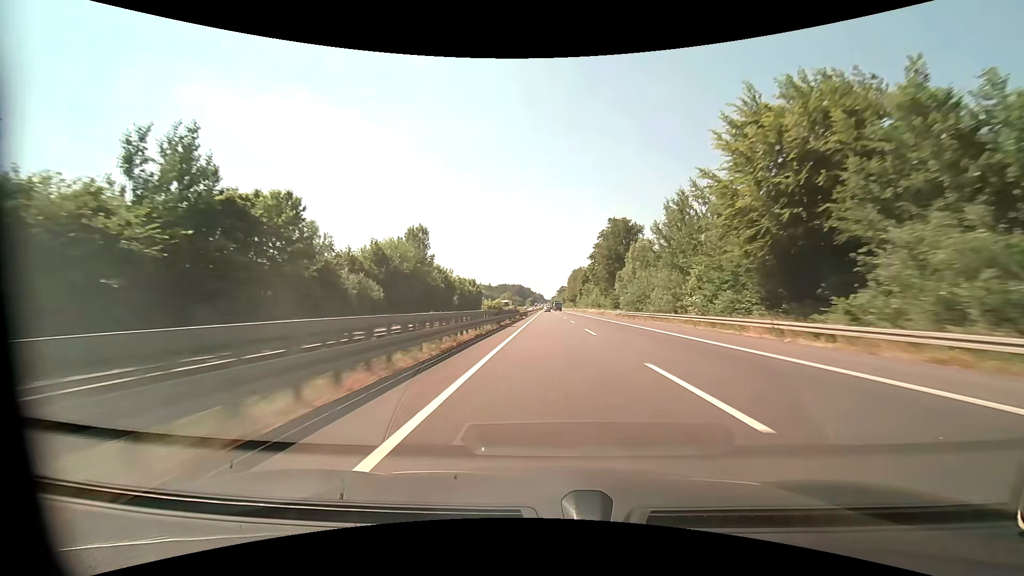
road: motorway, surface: asphalt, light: Day
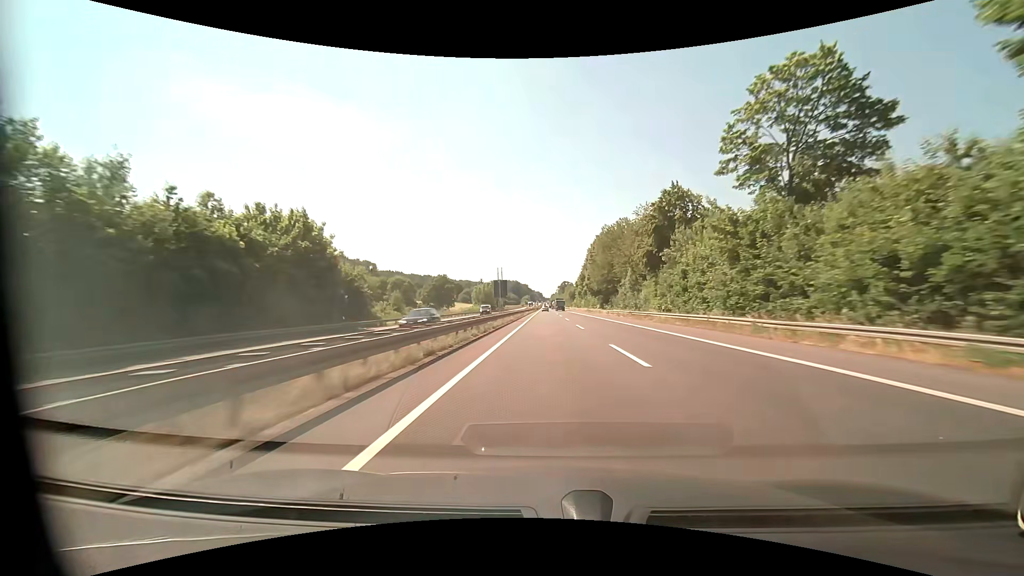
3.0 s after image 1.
(+0.1, +103.6) m; +1°
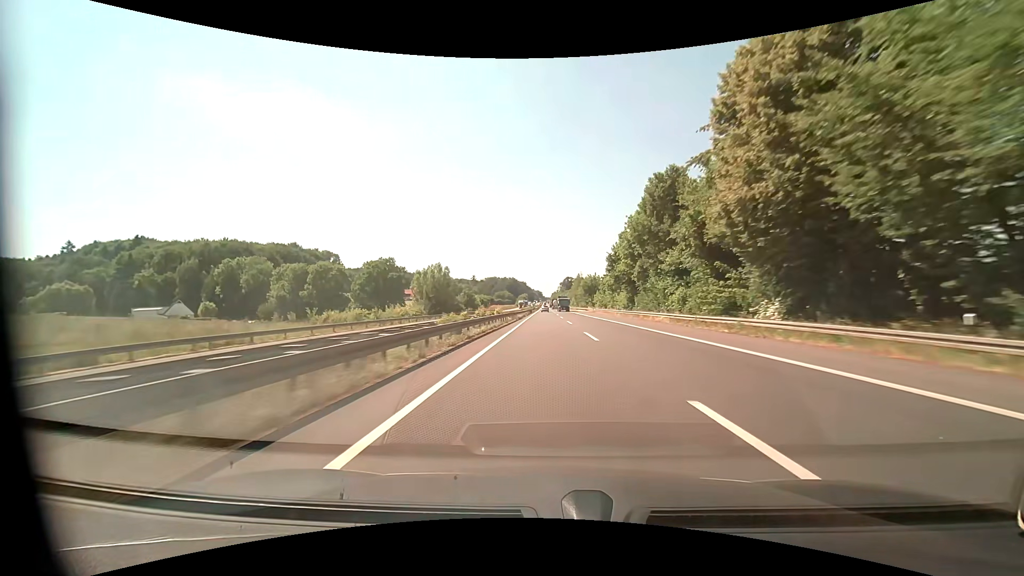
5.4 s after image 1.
(-0.7, +82.8) m; 0°
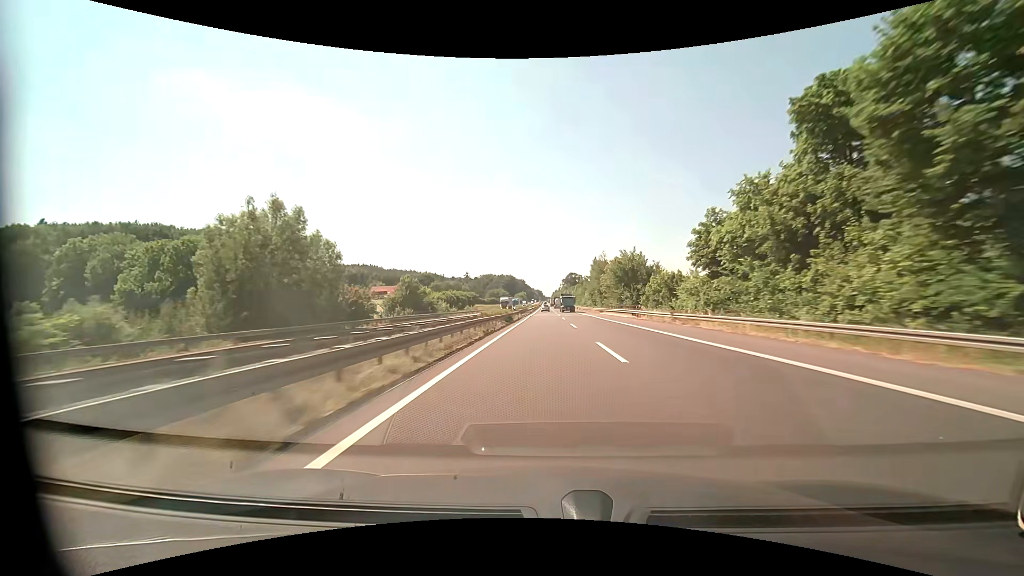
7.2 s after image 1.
(-0.1, +62.0) m; 0°
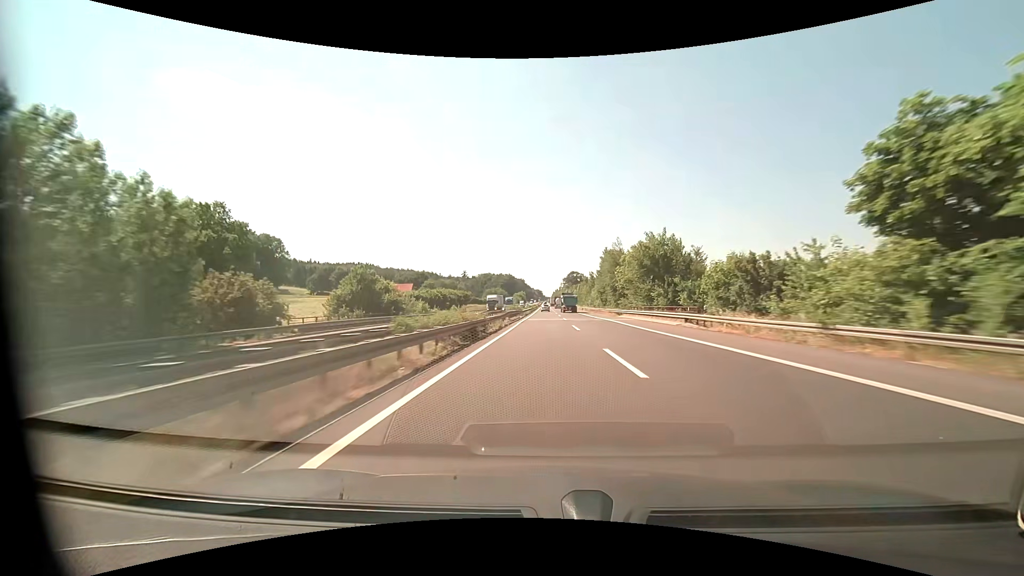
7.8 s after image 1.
(0.0, +20.6) m; 0°
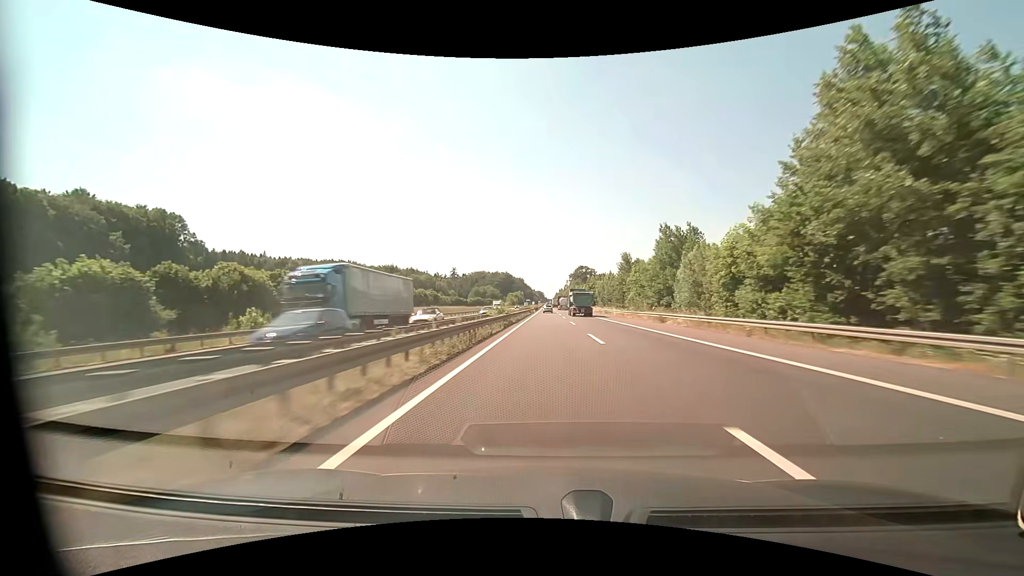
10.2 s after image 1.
(+0.1, +82.5) m; 0°
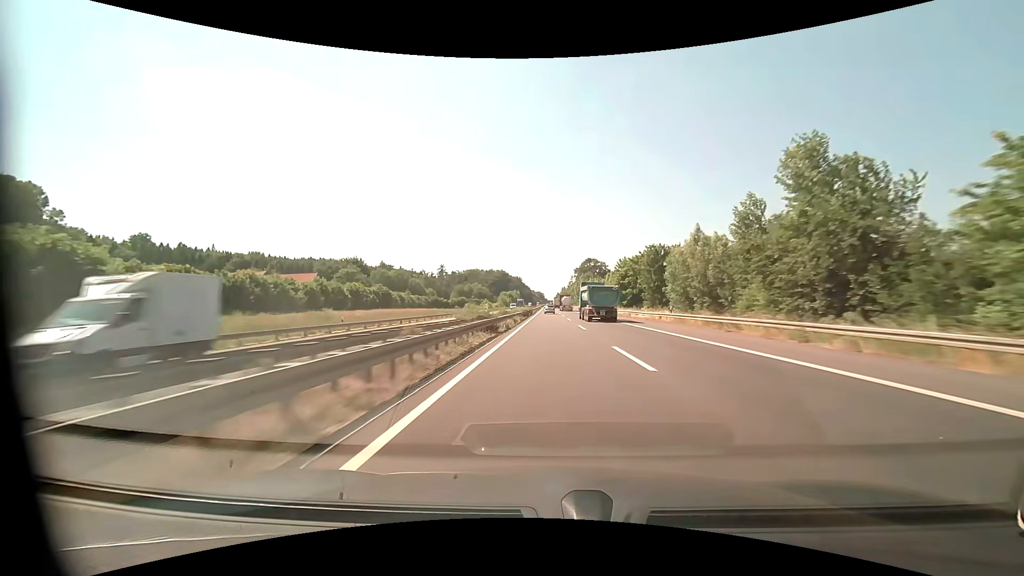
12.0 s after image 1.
(0.0, +61.7) m; 0°
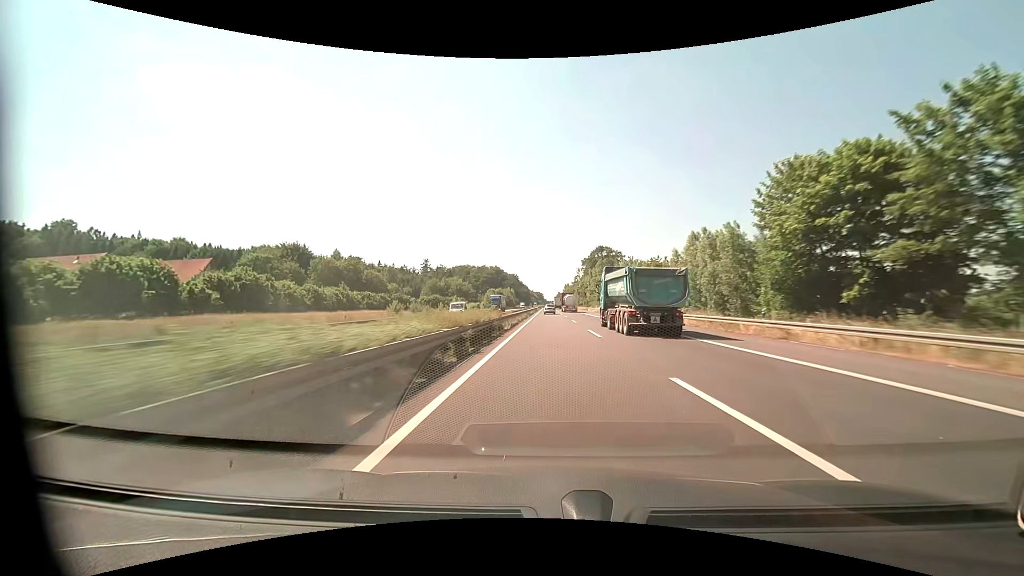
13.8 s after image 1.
(+0.1, +61.6) m; 0°
(0, +10) (0, +20) (0, +30) (0, +40) (0, +50) (0, +60) (0, +70) (0, +80) (0, +90) (0, +100) m
